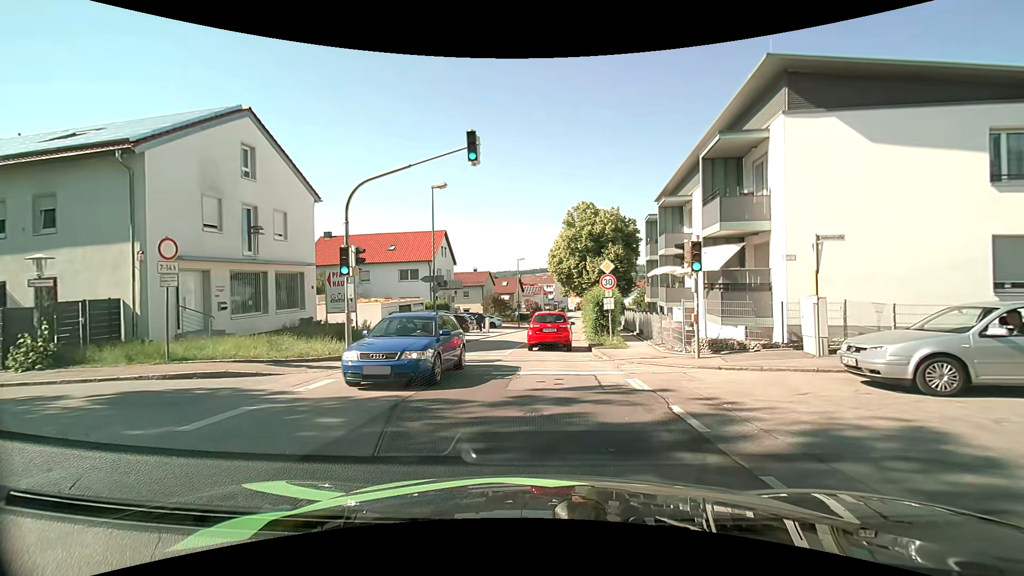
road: unclassified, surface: asphalt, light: Day
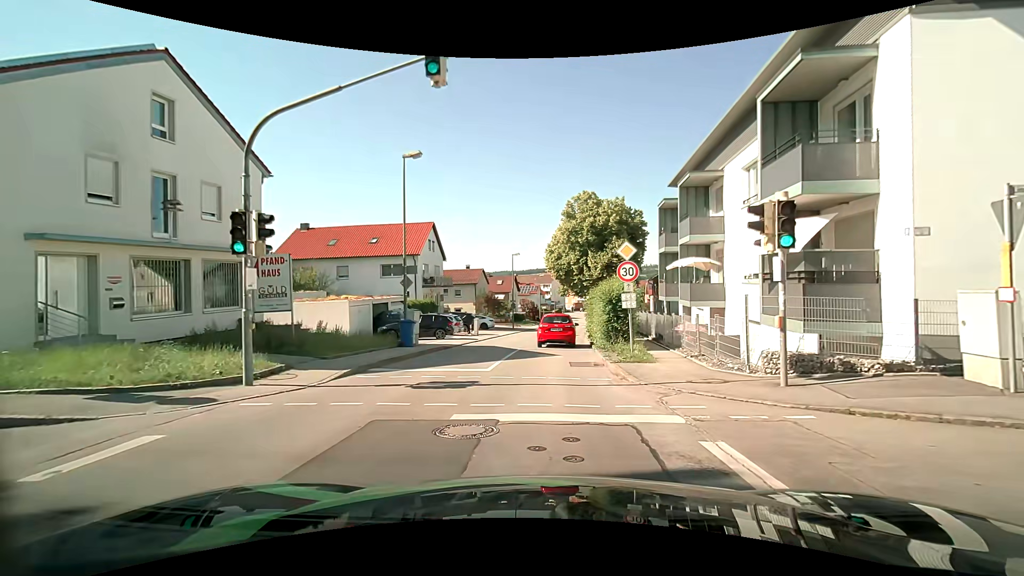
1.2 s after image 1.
(0.0, +5.0) m; -1°
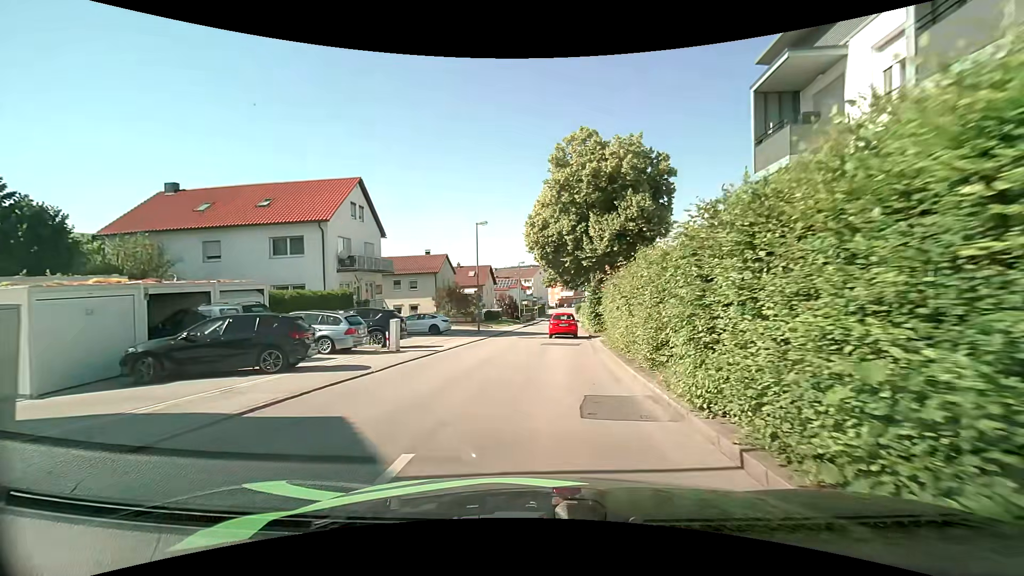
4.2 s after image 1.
(+0.6, +16.4) m; +4°
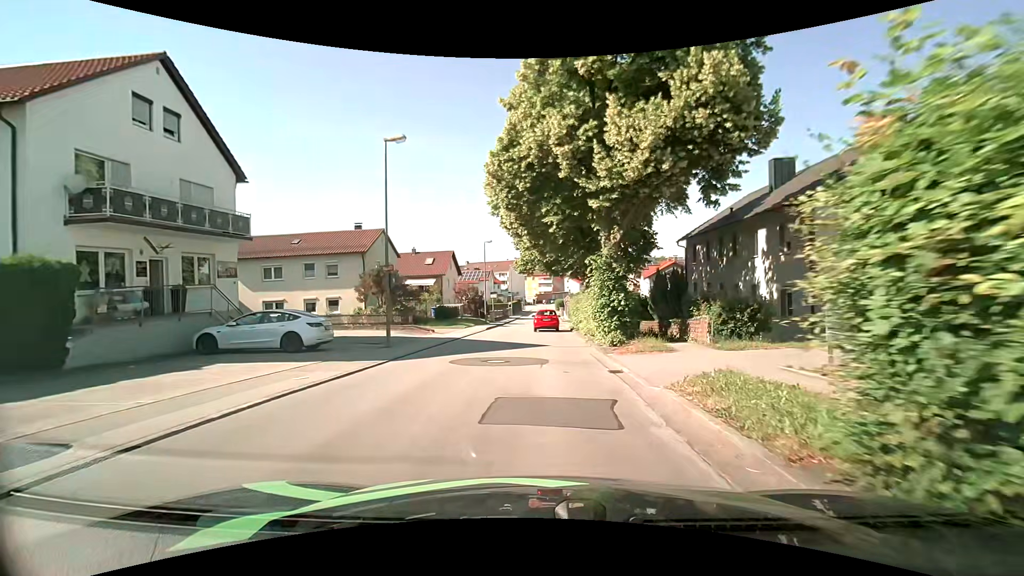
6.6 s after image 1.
(+0.1, +16.5) m; +1°
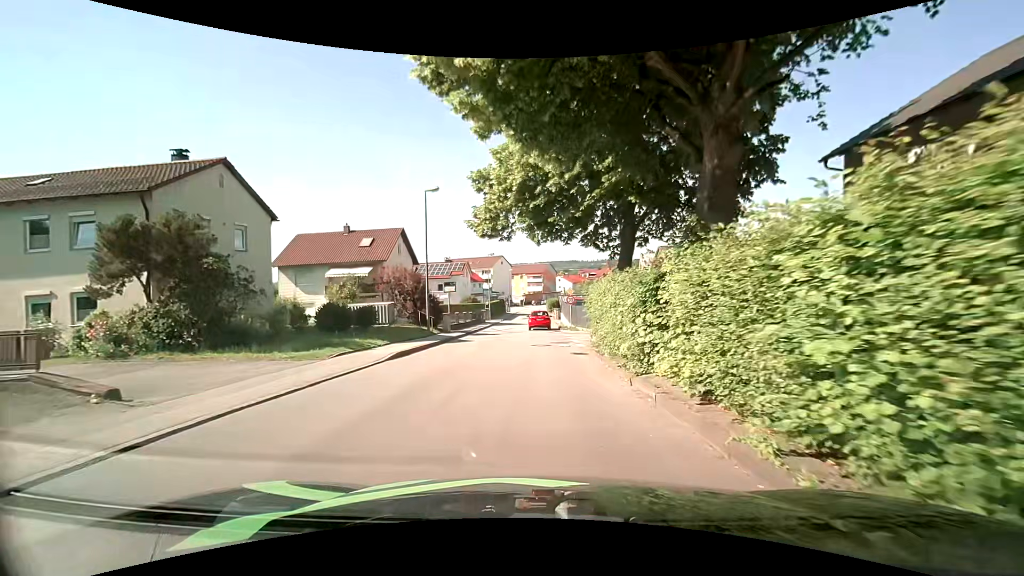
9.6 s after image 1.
(+0.2, +21.1) m; +1°
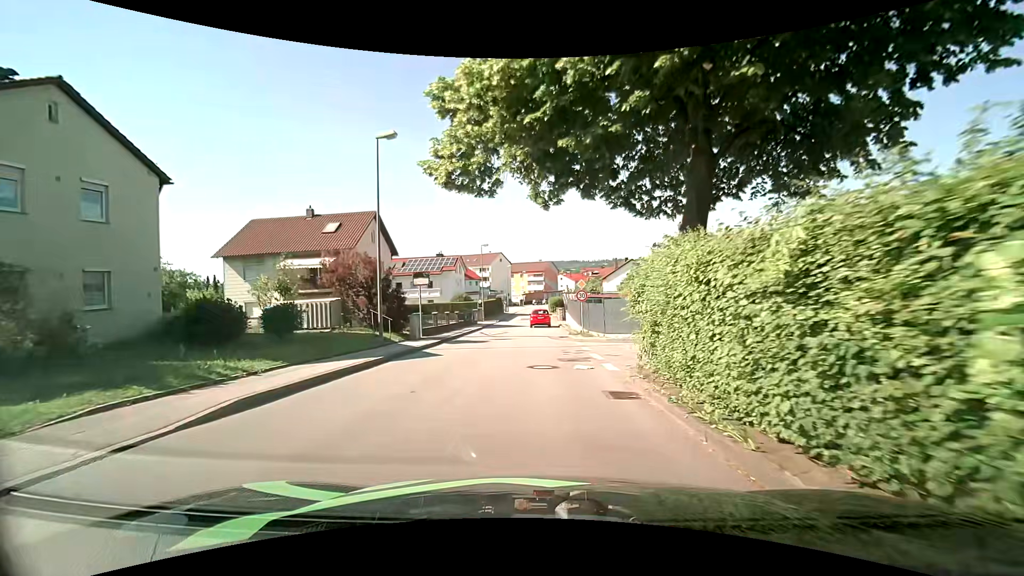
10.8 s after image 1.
(0.0, +8.3) m; 0°
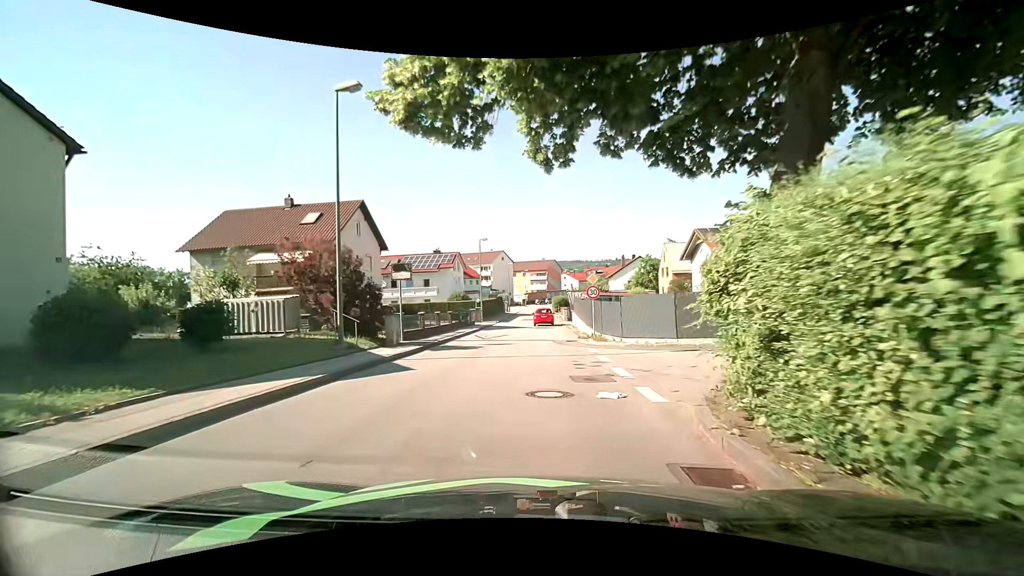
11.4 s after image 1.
(0.0, +4.1) m; 0°
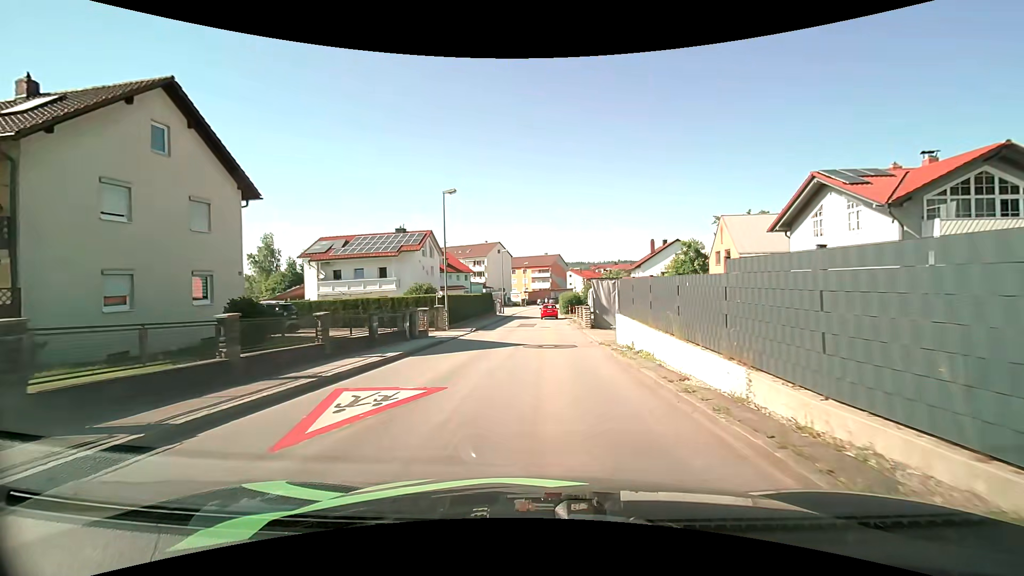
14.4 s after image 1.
(0.0, +20.0) m; +1°
(0, +10) (0, +20) (0, +30) (0, +40) (0, +50) (0, +60) (0, +70) (+1, +80) (+3, +90) (+5, +100) m
